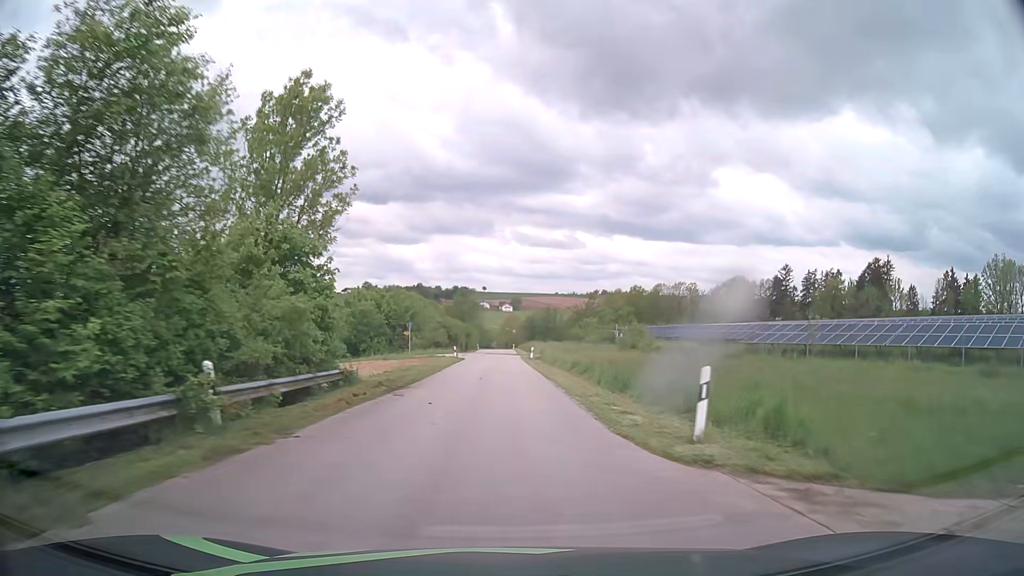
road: unclassified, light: Day
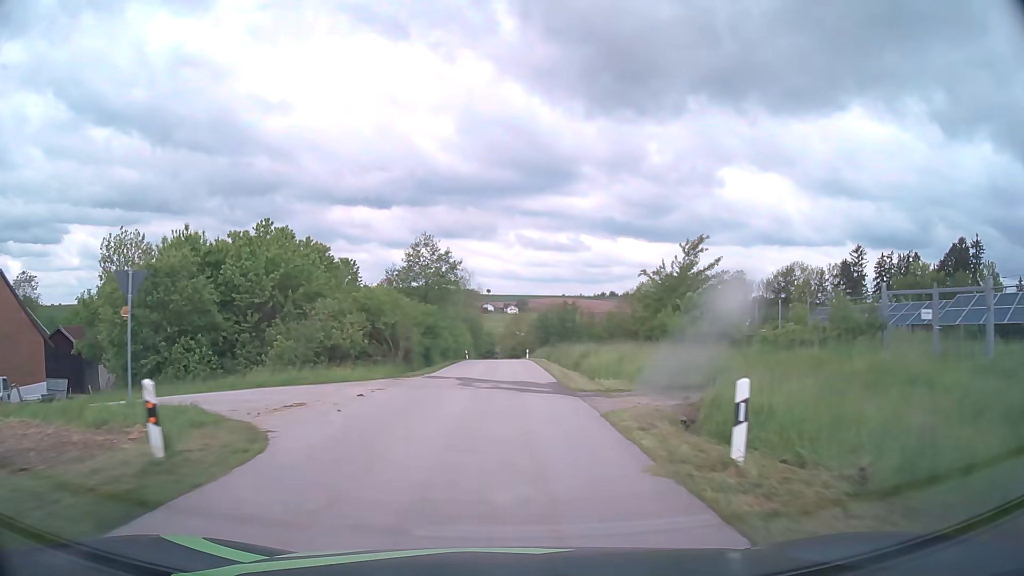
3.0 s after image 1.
(-0.4, +47.0) m; -1°
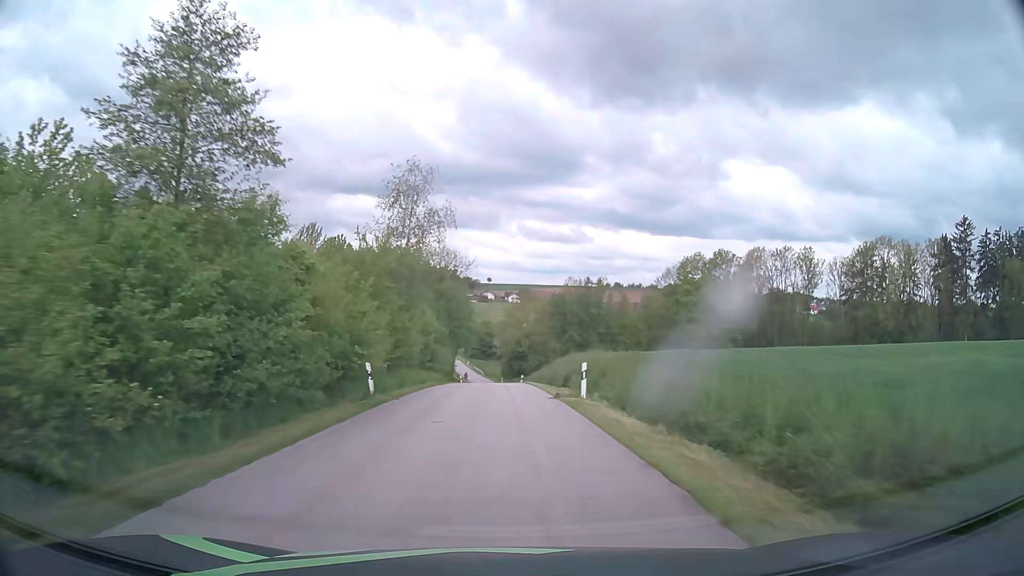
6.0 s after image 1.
(+0.1, +48.0) m; 0°
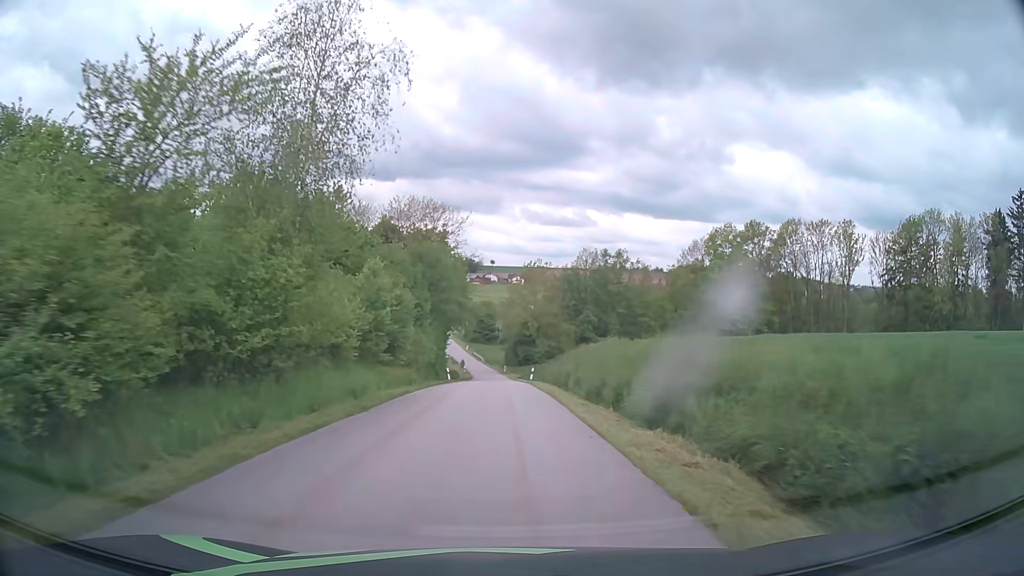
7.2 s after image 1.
(0.0, +18.9) m; 0°
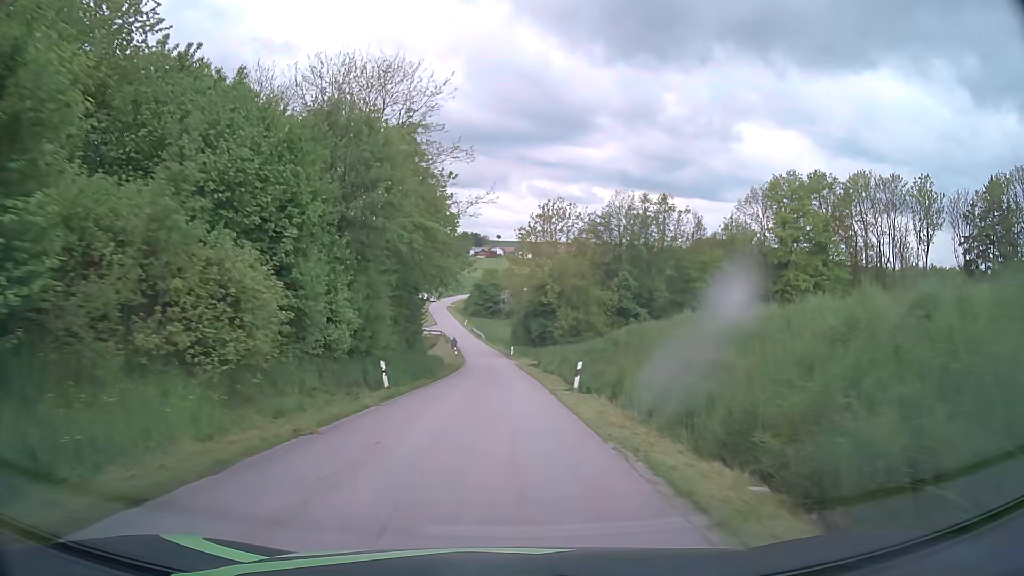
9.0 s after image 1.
(-0.1, +28.4) m; 0°
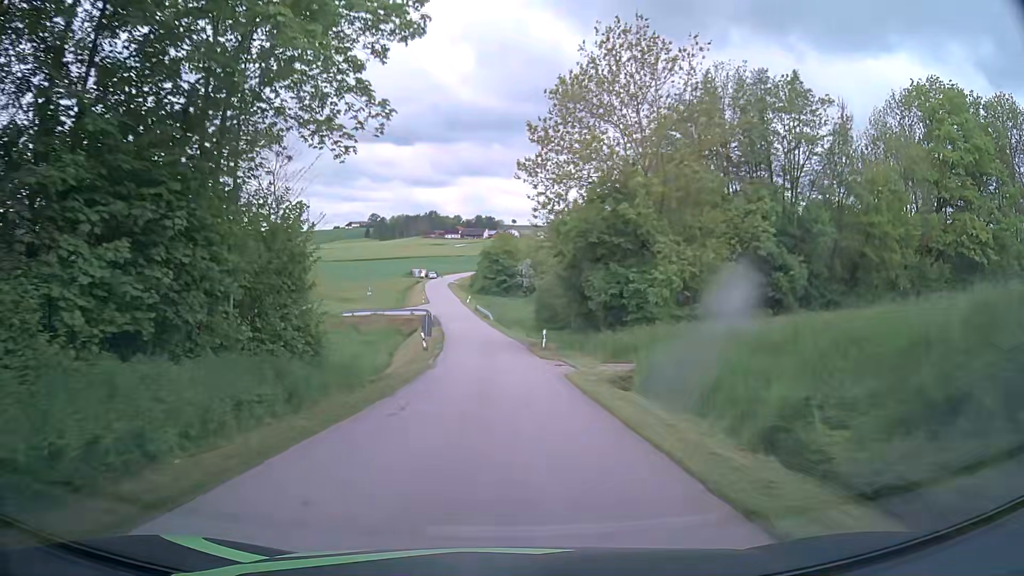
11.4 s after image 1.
(-0.3, +38.5) m; -1°
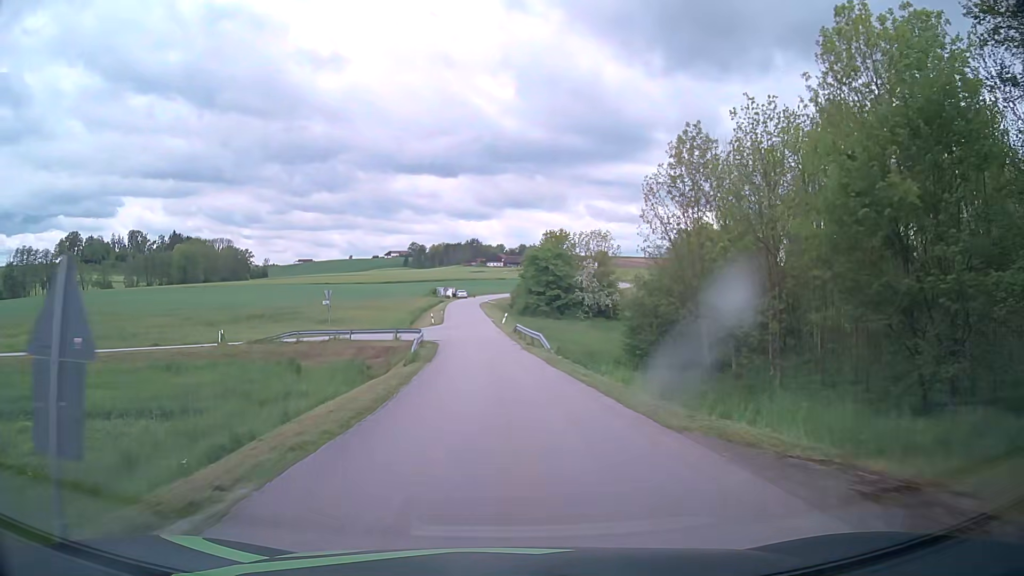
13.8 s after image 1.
(-1.3, +34.8) m; -4°
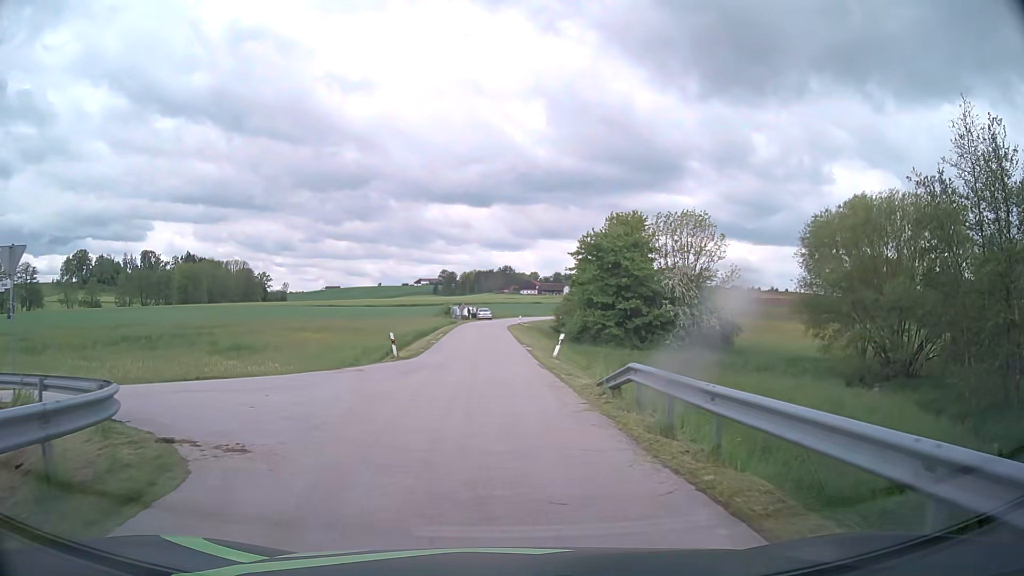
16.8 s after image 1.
(-0.6, +32.7) m; -3°
(-2, +10) (-10, +15) (-20, +14) (-29, +11) (-39, +8) (-48, +6) (-58, +3) (-68, 0) (-77, -2) (-87, -4) m
